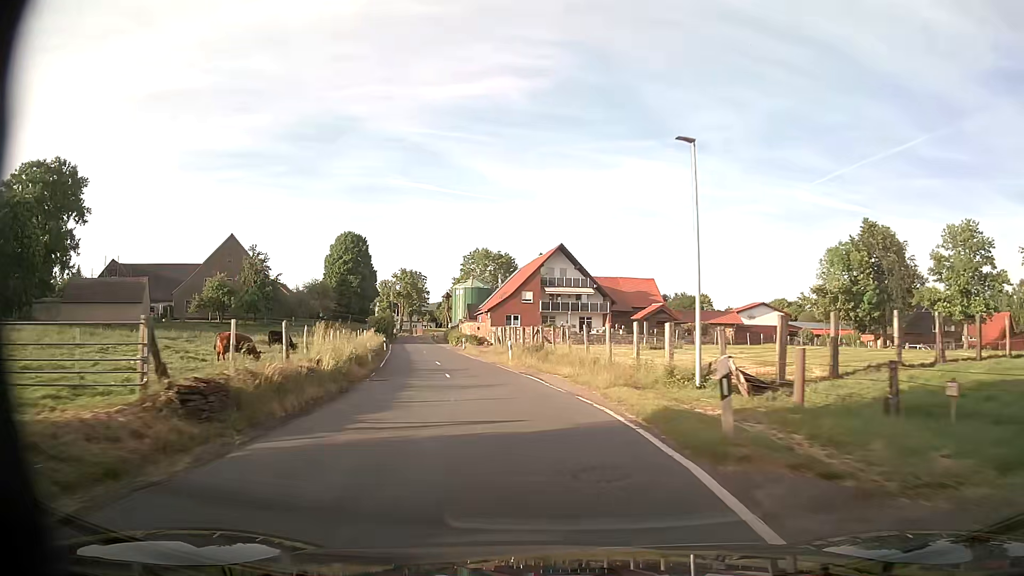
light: Day
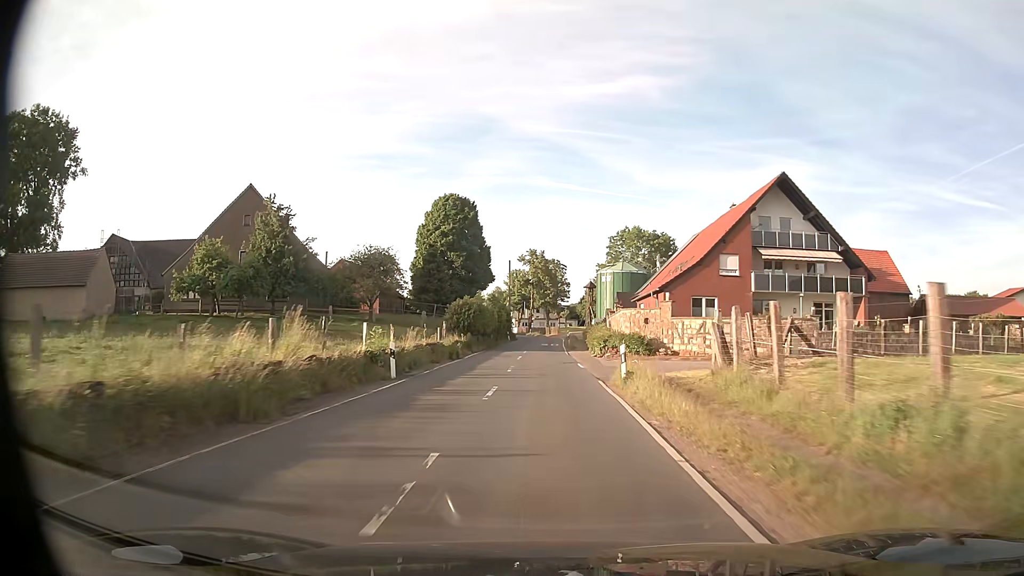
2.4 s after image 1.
(-4.4, +35.8) m; -13°
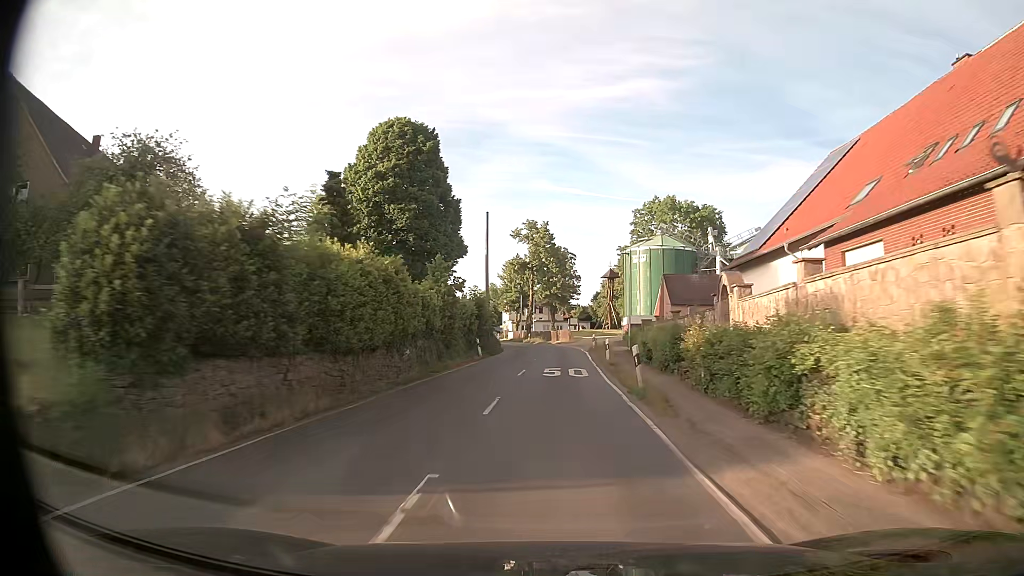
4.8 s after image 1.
(-0.3, +36.9) m; -1°
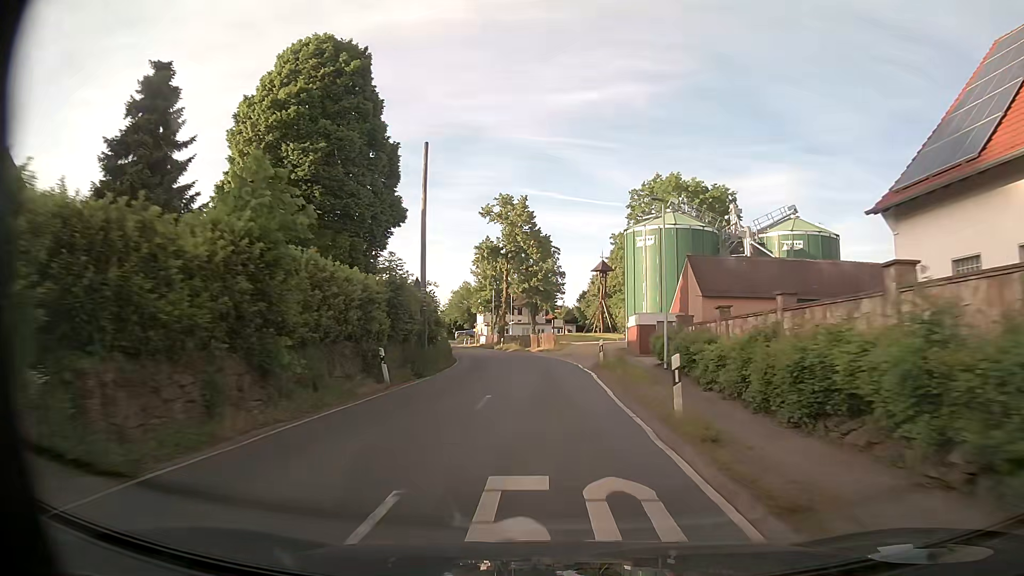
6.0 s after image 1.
(+0.2, +18.5) m; +1°
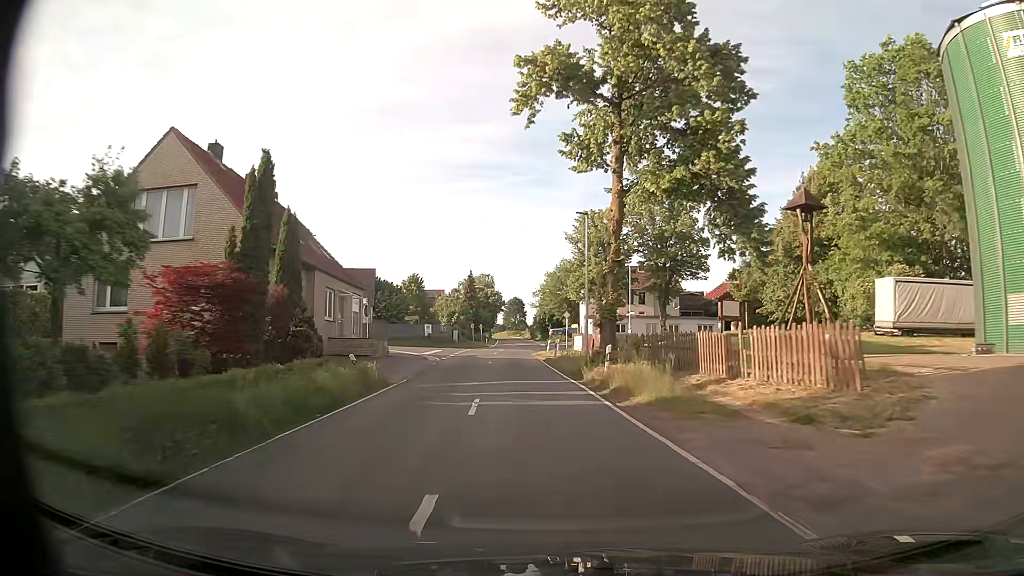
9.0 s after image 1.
(-2.0, +44.8) m; -9°
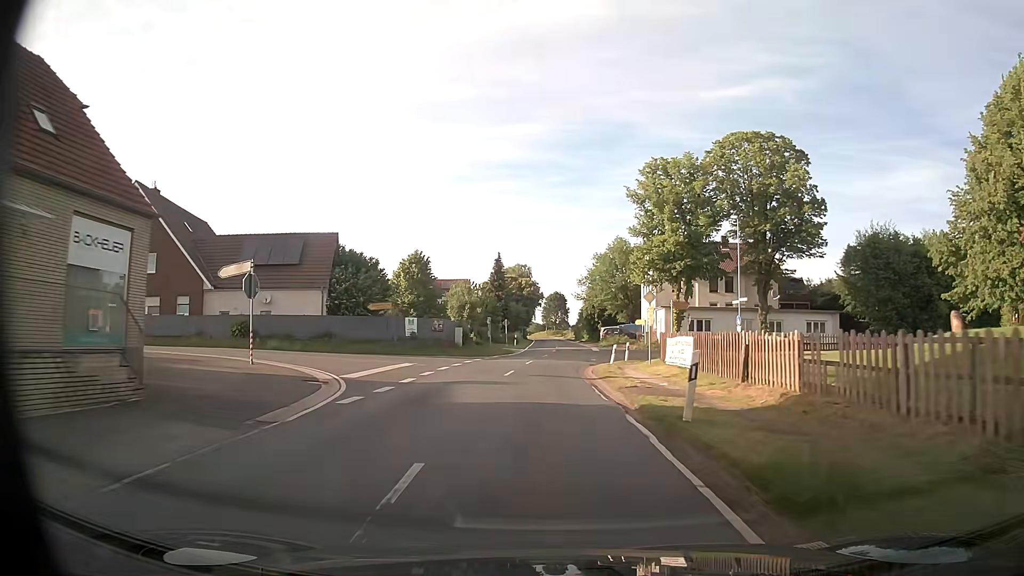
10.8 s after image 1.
(-1.1, +25.5) m; -4°
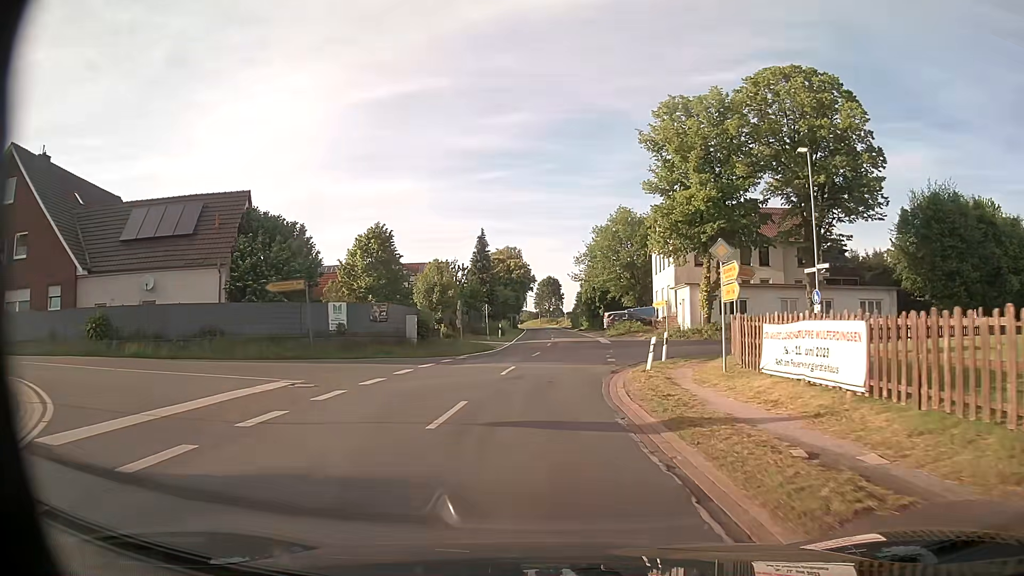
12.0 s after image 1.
(+0.1, +12.8) m; +1°
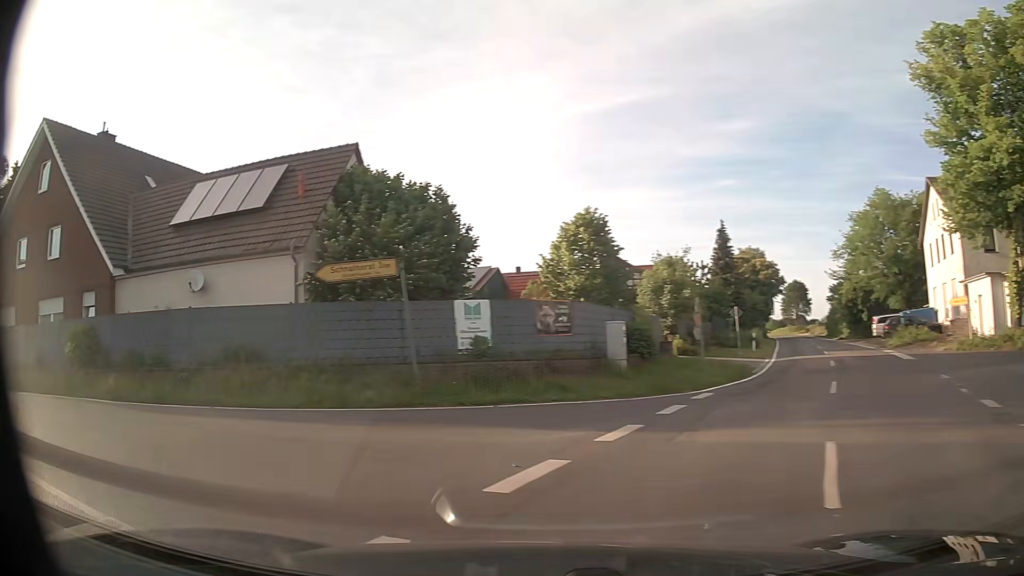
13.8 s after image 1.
(-0.7, +12.0) m; -19°
